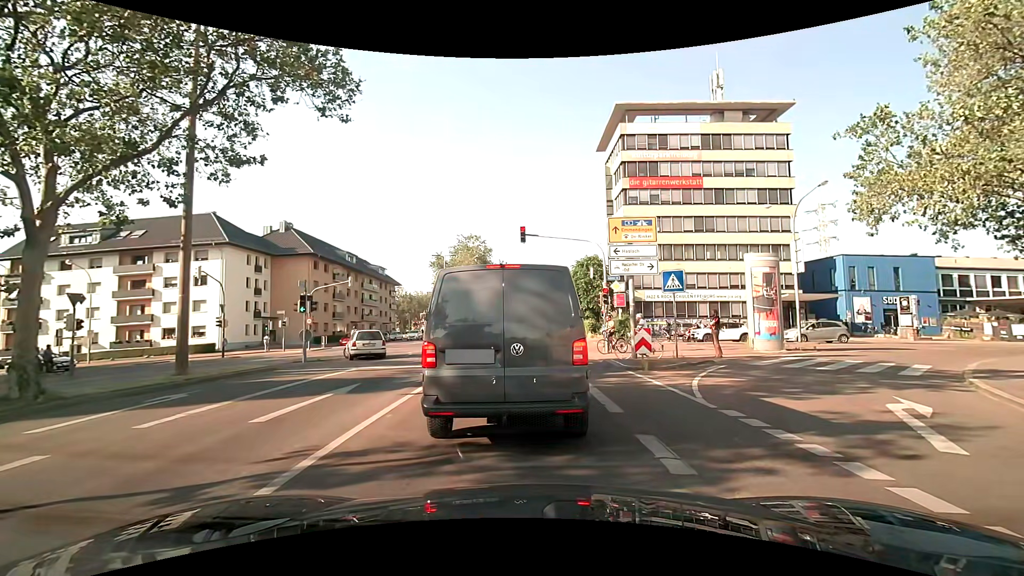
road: secondary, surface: asphalt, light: Day
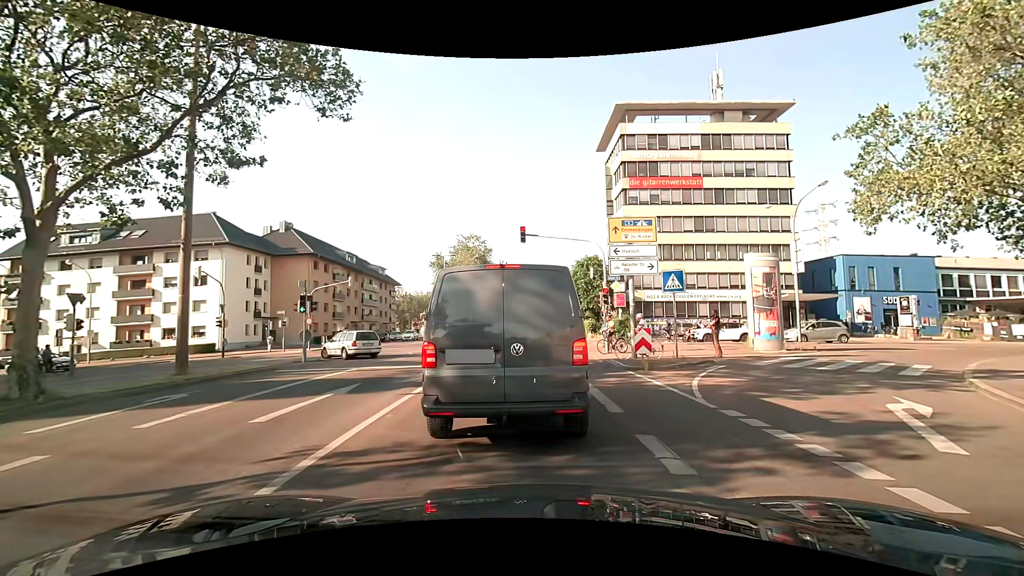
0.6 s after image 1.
(0.0, 0.0) m; 0°
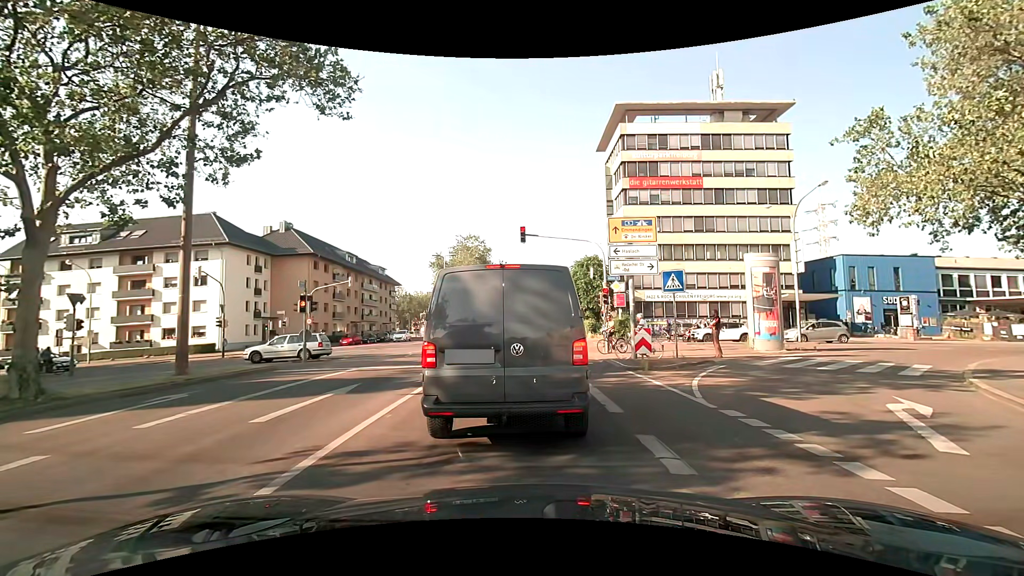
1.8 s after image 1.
(0.0, 0.0) m; 0°
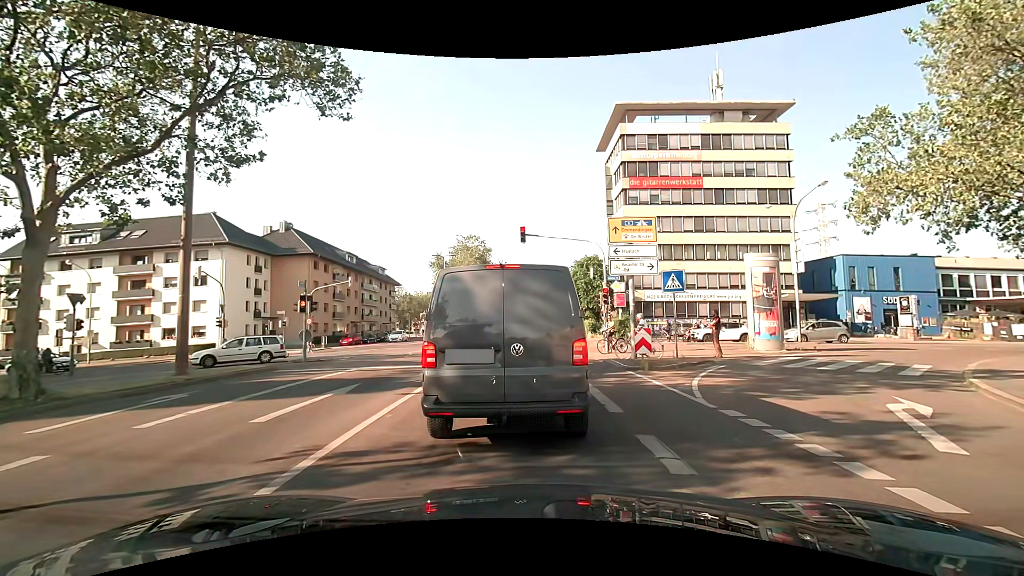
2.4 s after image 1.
(0.0, 0.0) m; 0°
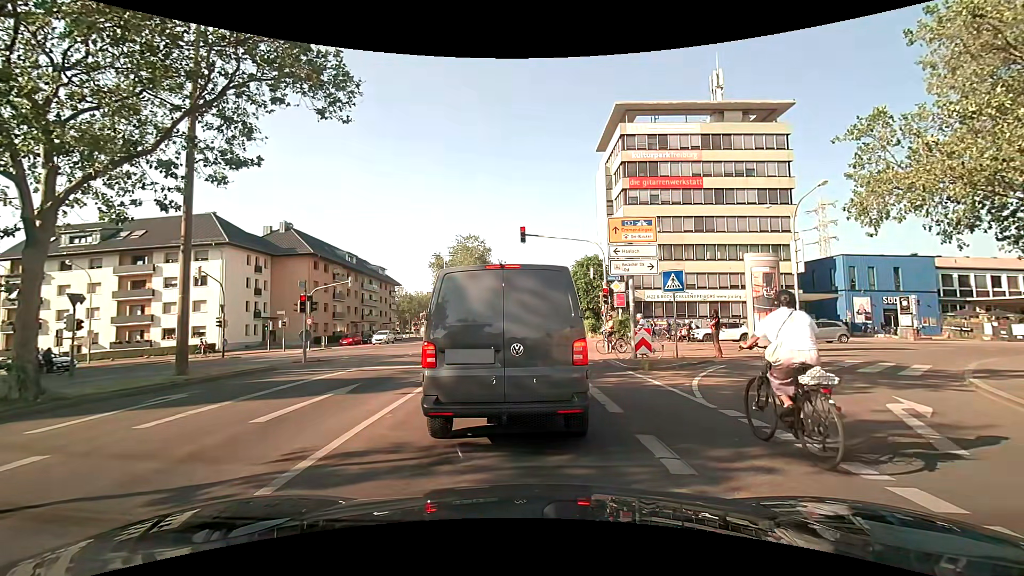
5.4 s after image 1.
(0.0, 0.0) m; 0°
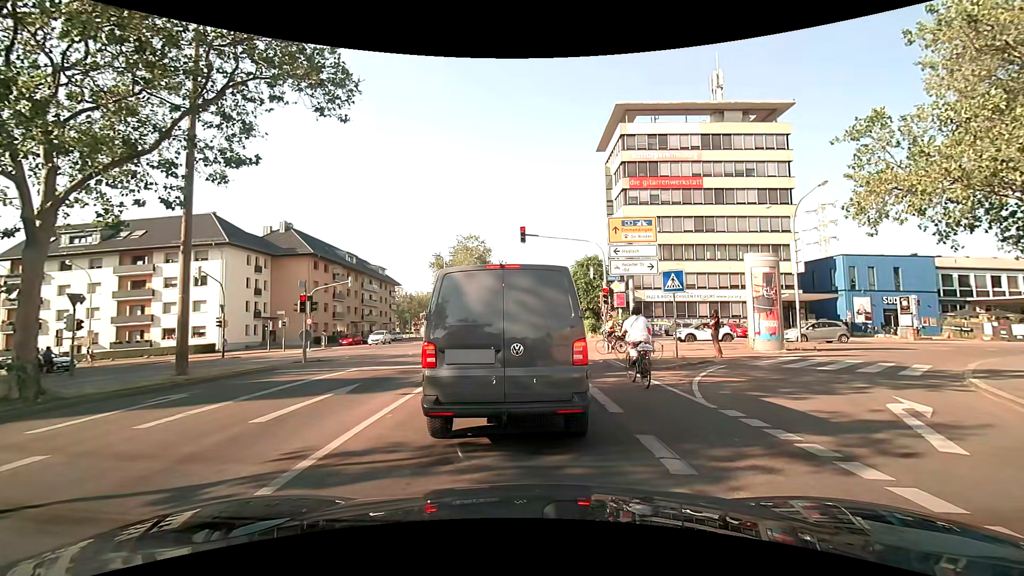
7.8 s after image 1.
(0.0, 0.0) m; 0°
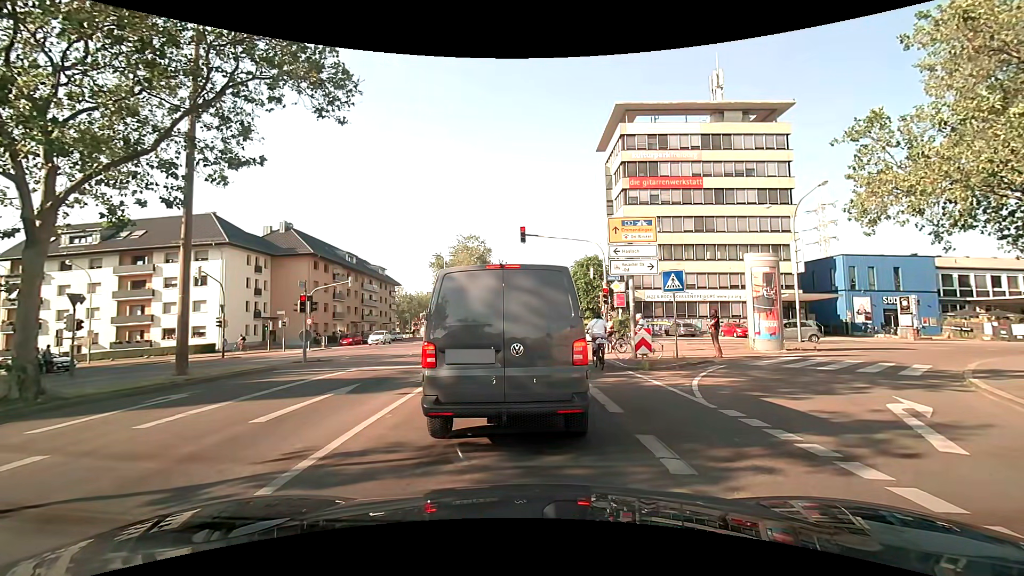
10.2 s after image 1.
(0.0, 0.0) m; 0°
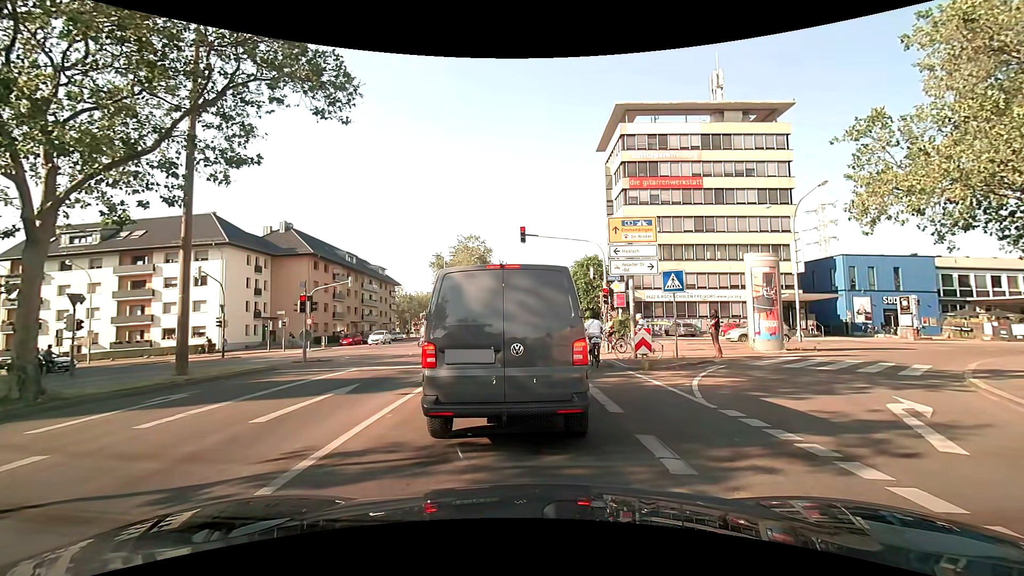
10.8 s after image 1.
(0.0, 0.0) m; 0°
